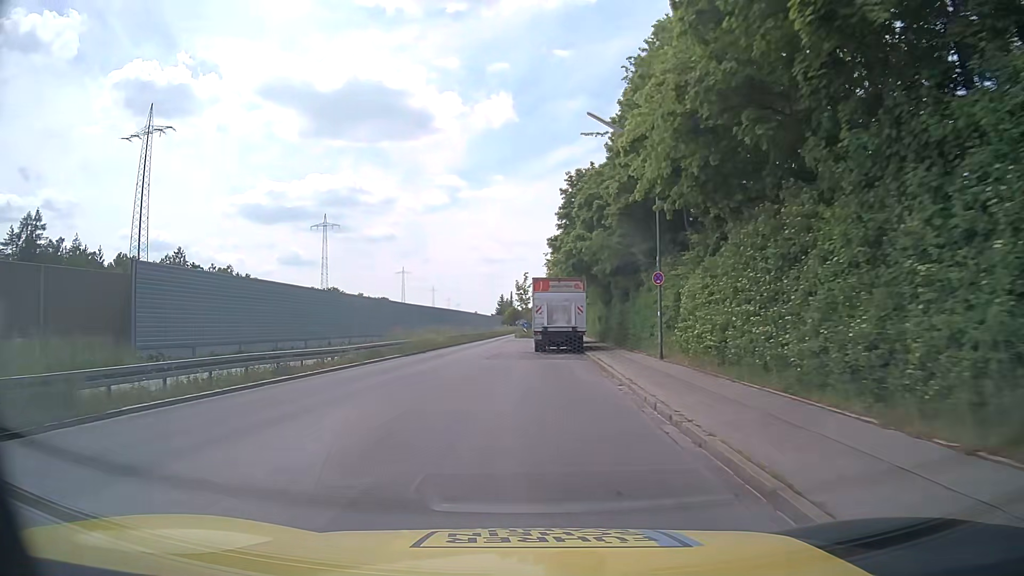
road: tertiary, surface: asphalt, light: Day
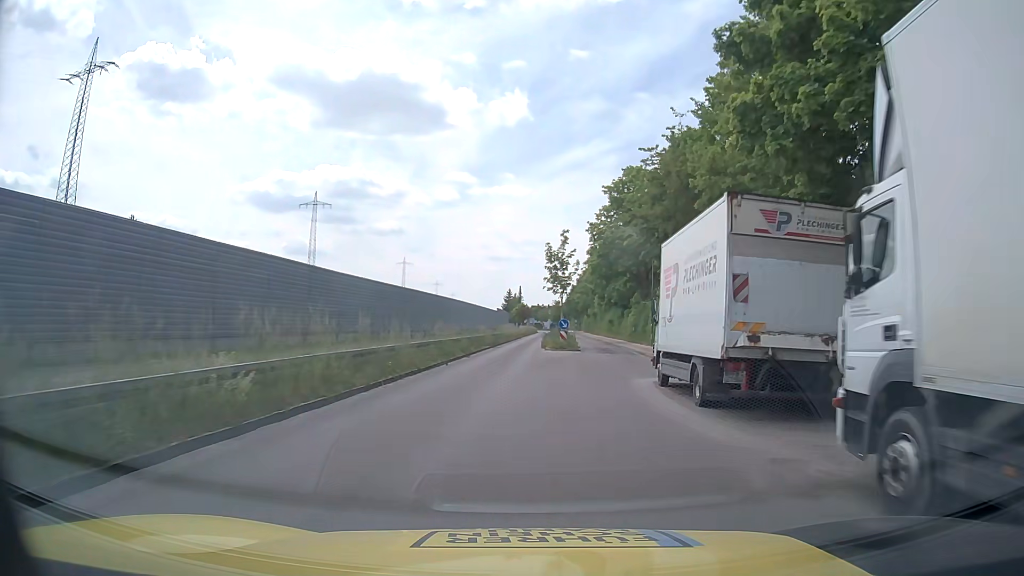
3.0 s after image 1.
(-2.4, +35.7) m; -1°
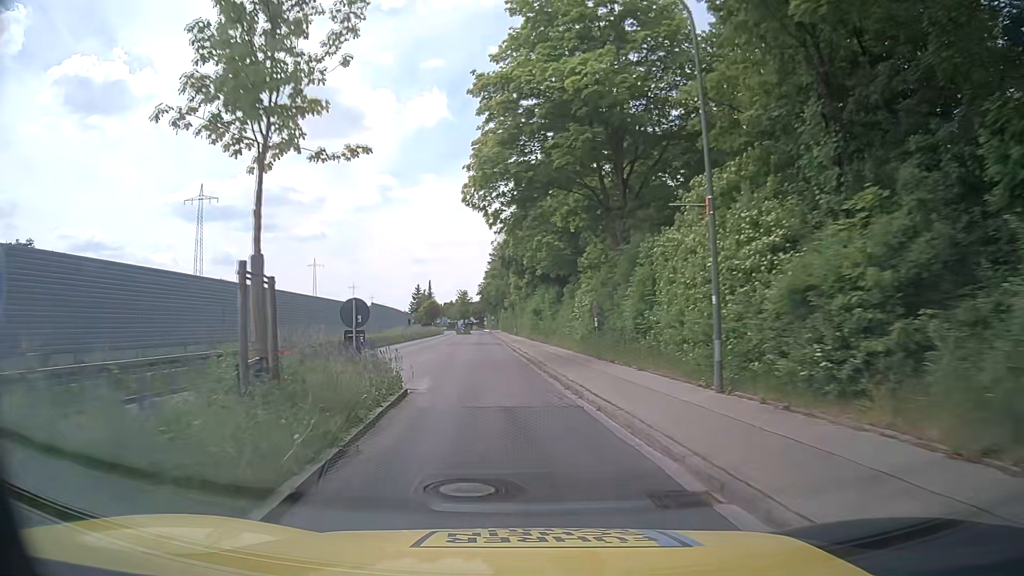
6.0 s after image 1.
(+4.0, +36.2) m; +7°
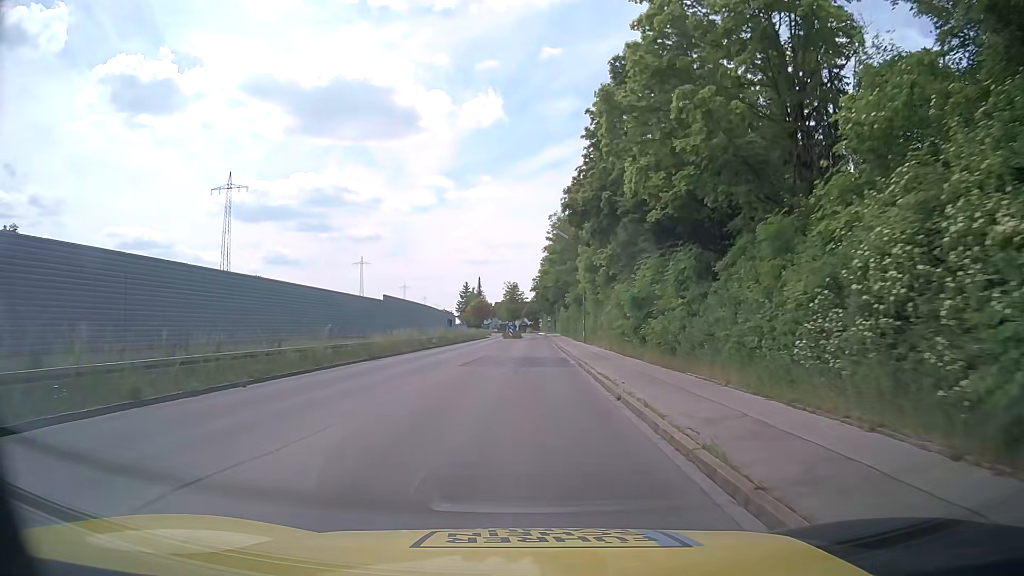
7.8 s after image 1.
(-1.3, +22.5) m; -5°
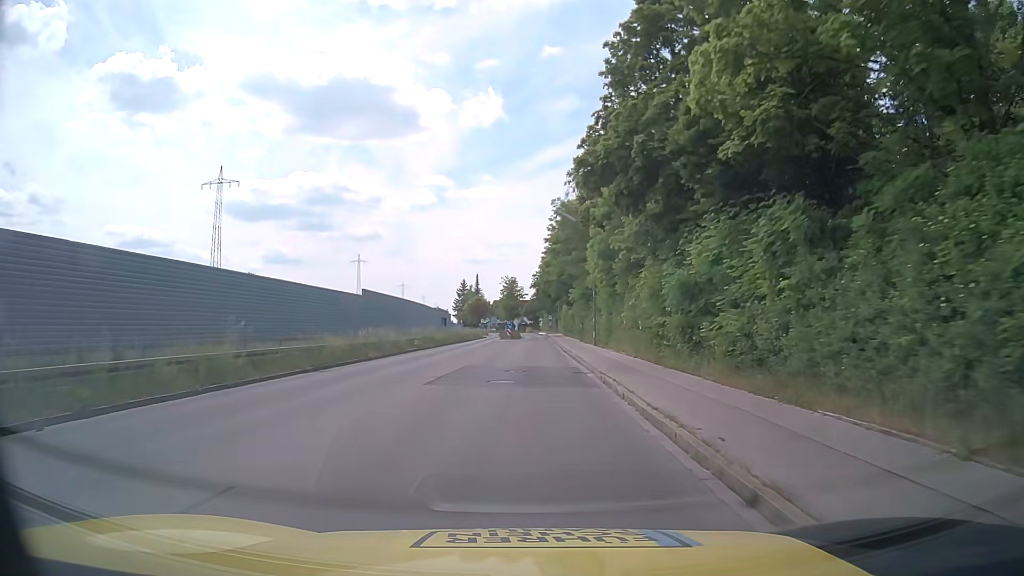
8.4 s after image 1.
(0.0, +7.7) m; -1°
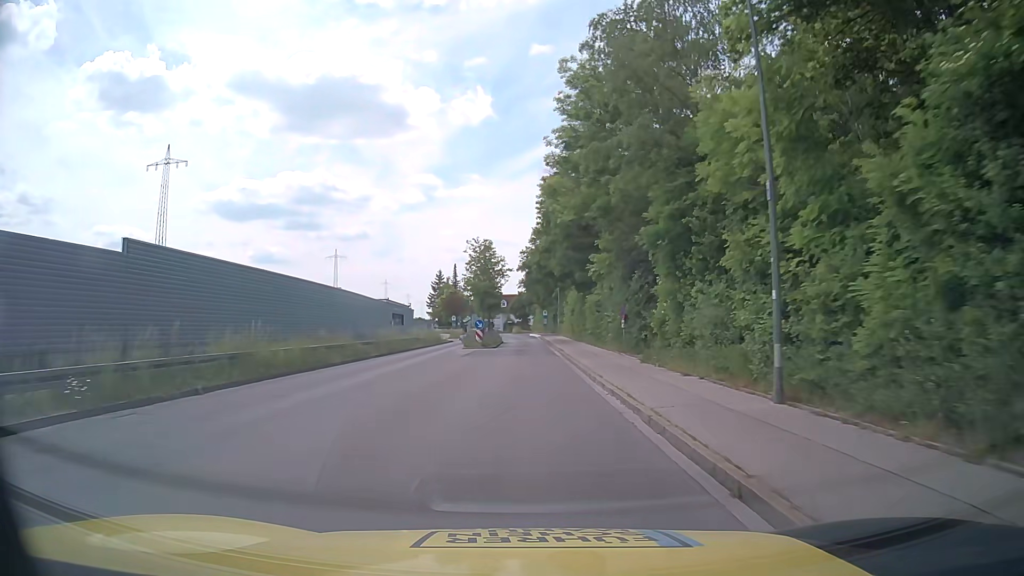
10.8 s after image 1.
(+0.6, +31.6) m; +1°
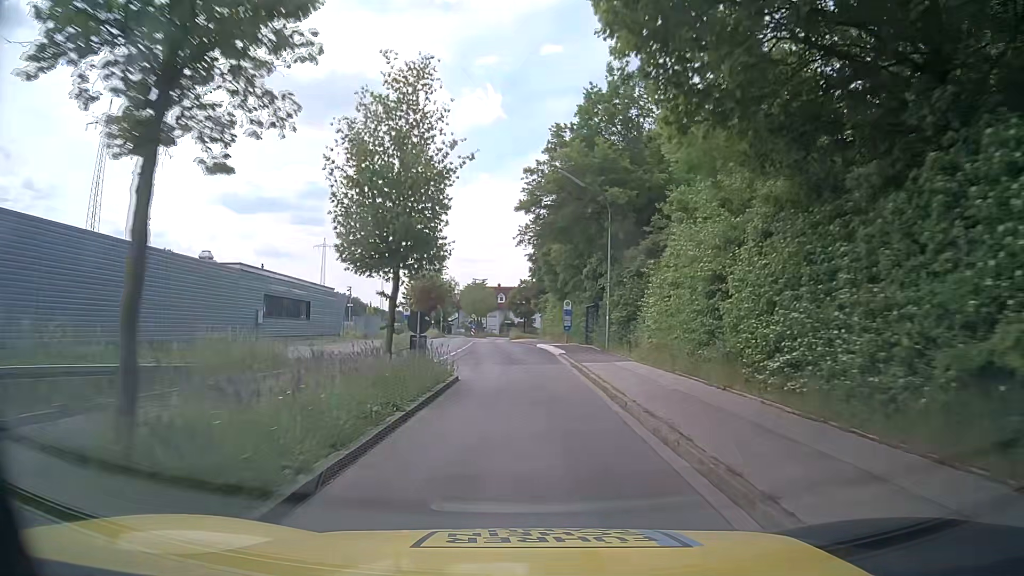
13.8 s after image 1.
(+0.2, +39.5) m; 0°
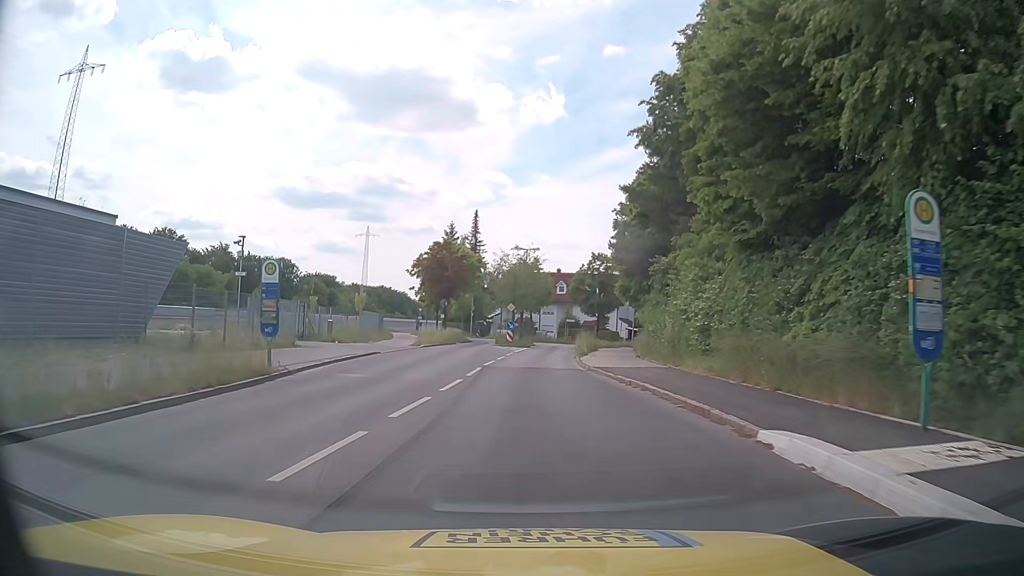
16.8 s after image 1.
(-1.0, +37.6) m; -5°
(0, +10) (0, +20) (0, +30) (+1, +40) (+2, +50) (+3, +60) (+2, +70) (-3, +79) (-9, +87) (-15, +95) m
